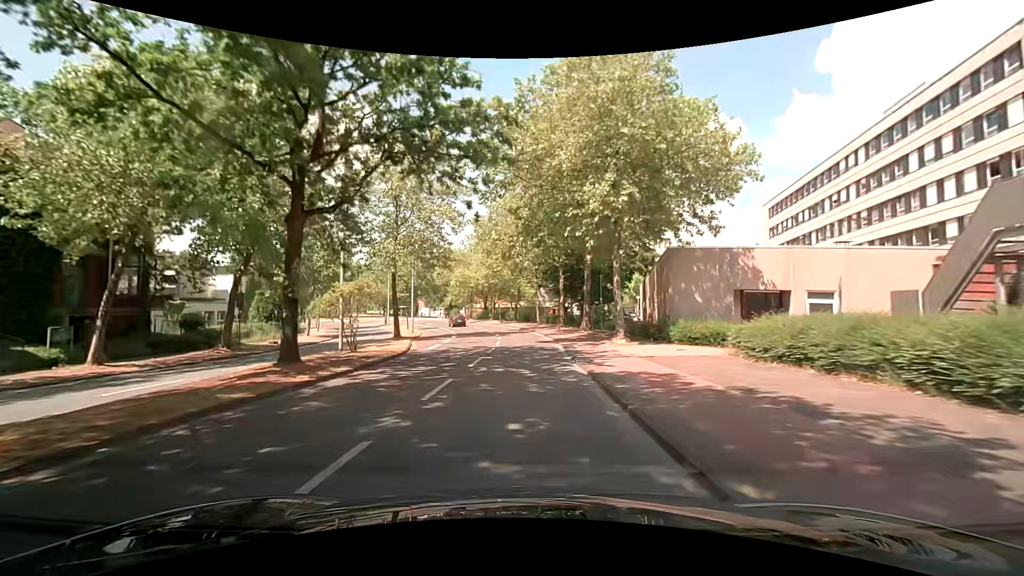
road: unclassified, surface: asphalt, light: Day
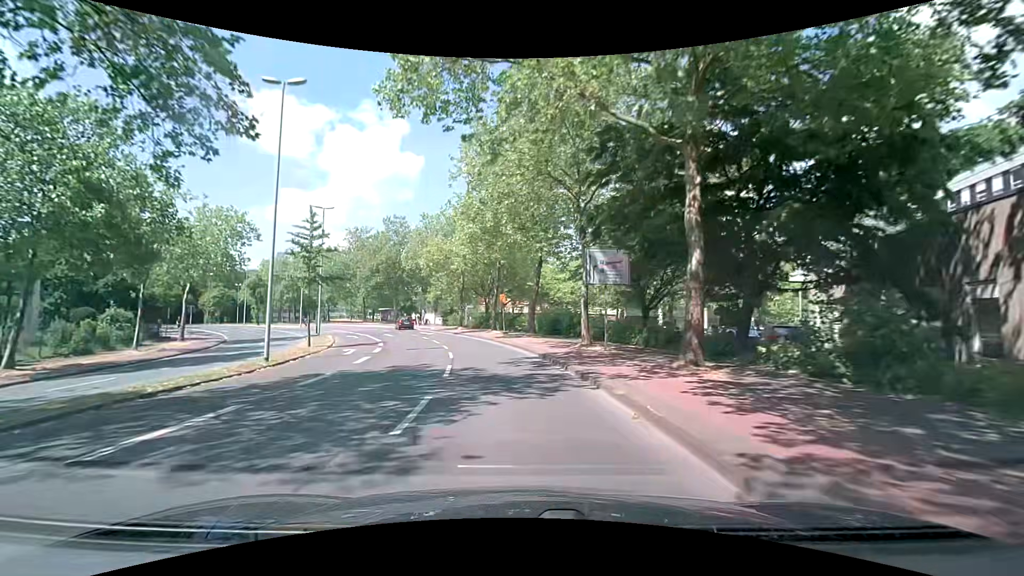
(+0.1, +32.4) m; -1°
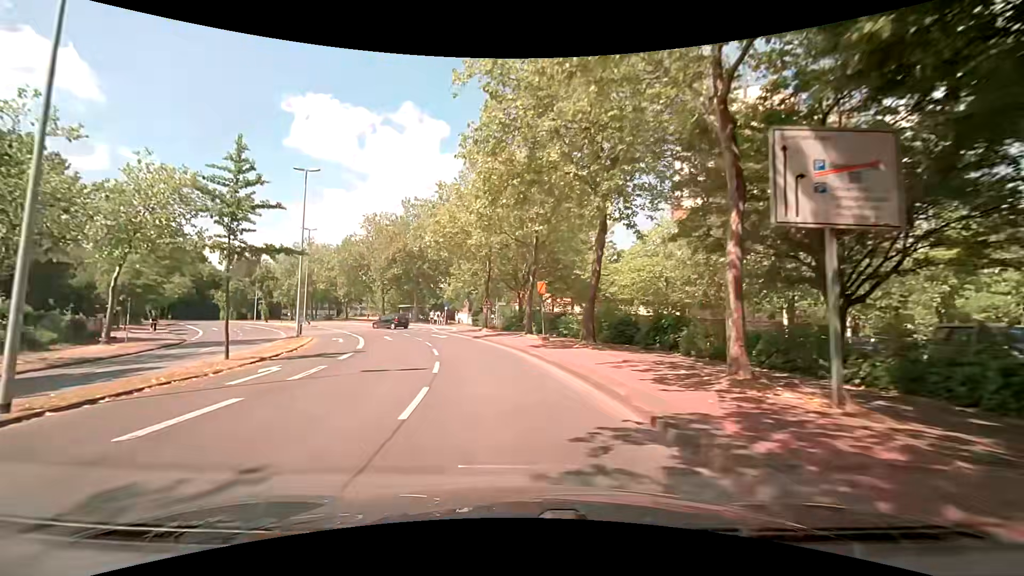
(-0.7, +12.4) m; -6°
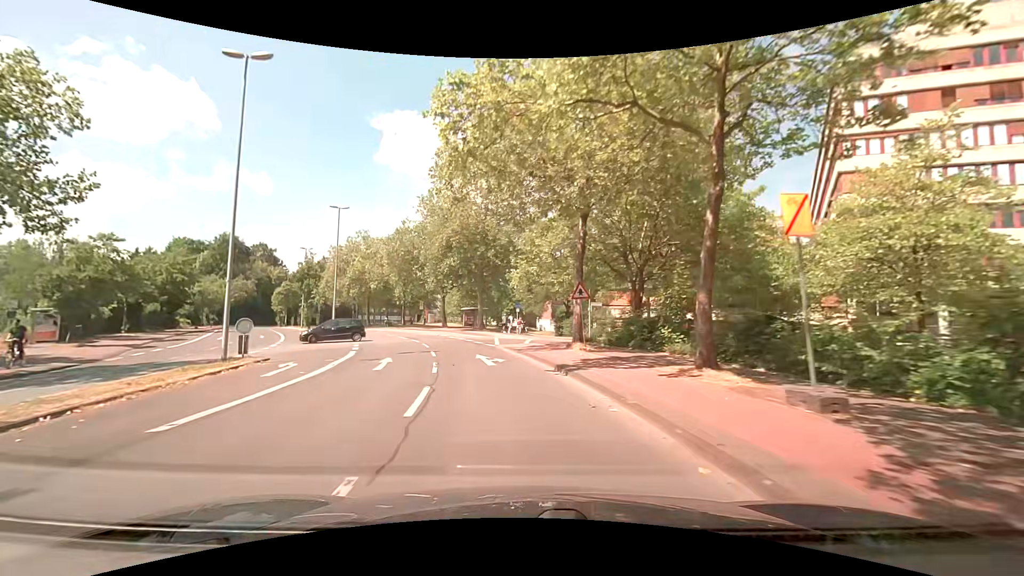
(-1.3, +18.3) m; -7°
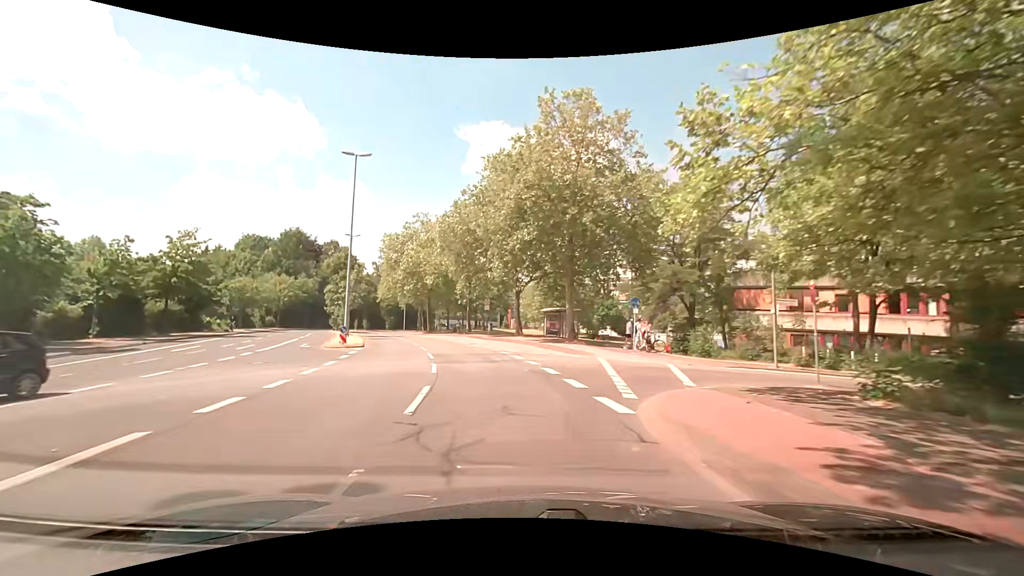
(-2.0, +18.3) m; -11°
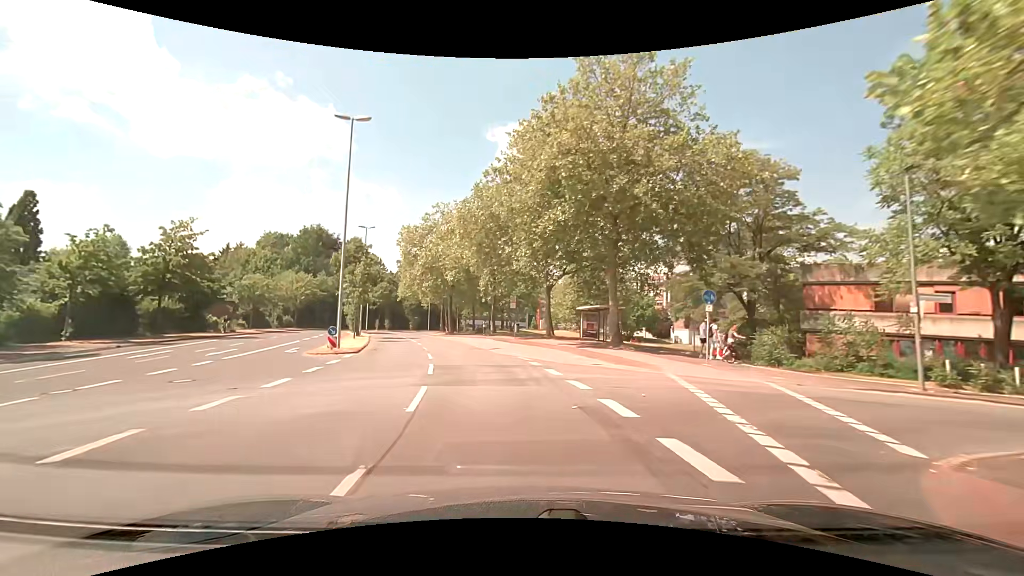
(-0.2, +6.2) m; -4°
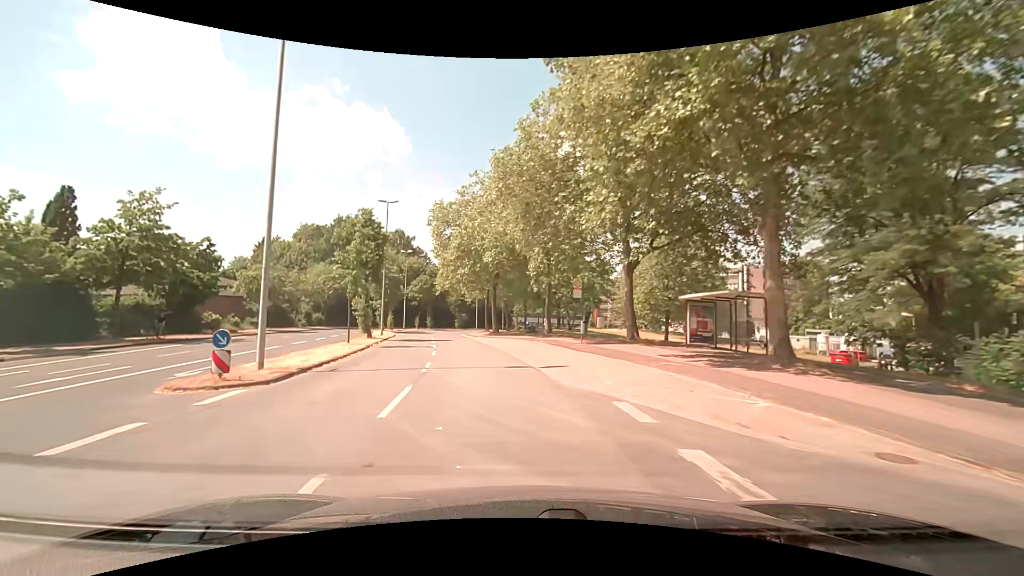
(-0.5, +12.6) m; -5°
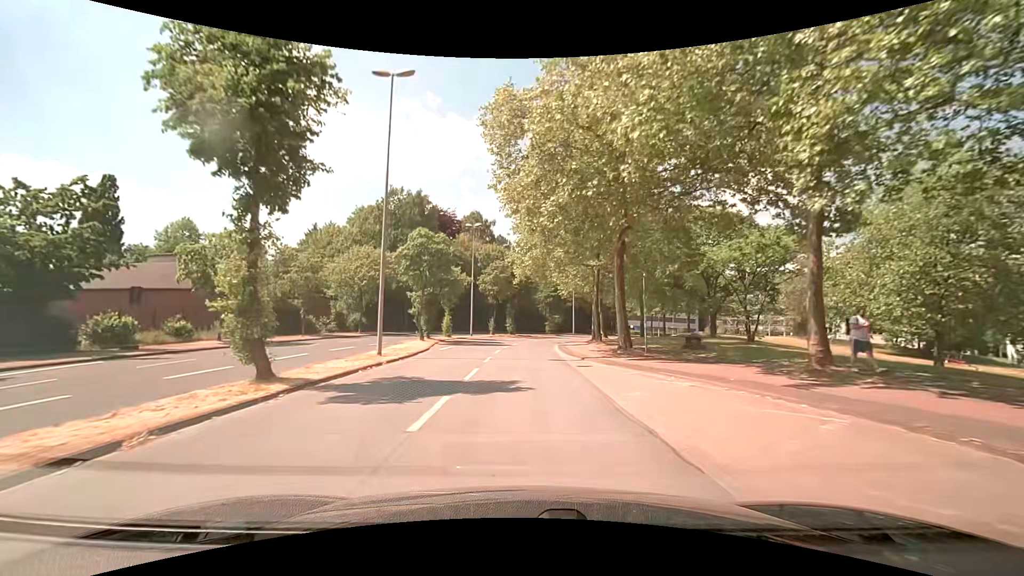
(-2.9, +25.2) m; -11°
(0, +10) (0, +20) (0, +30) (+1, +40) (+2, +50) (+5, +60) (+8, +69) (+13, +78) (+19, +86) (+25, +94) m
